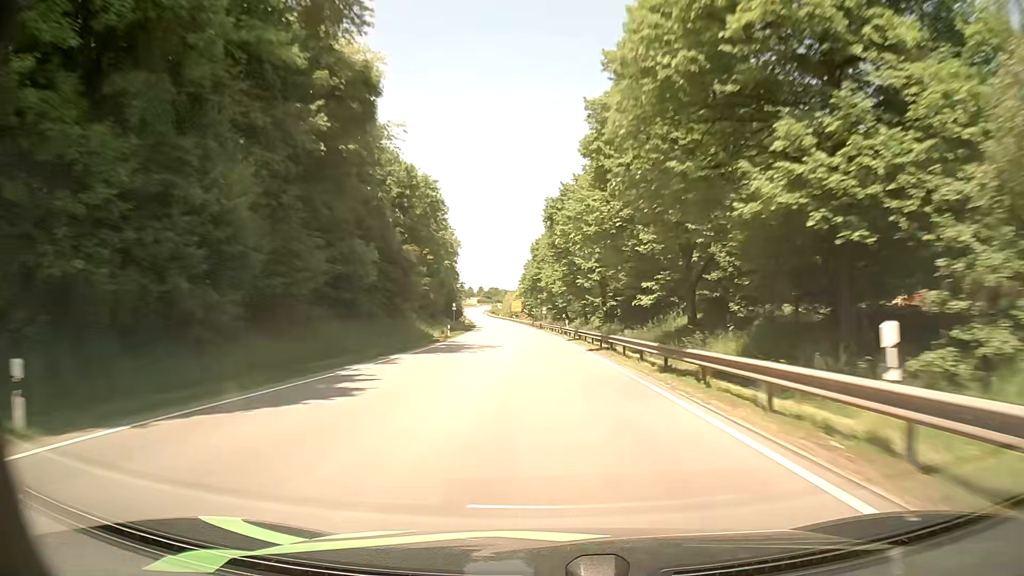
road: primary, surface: asphalt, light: Day
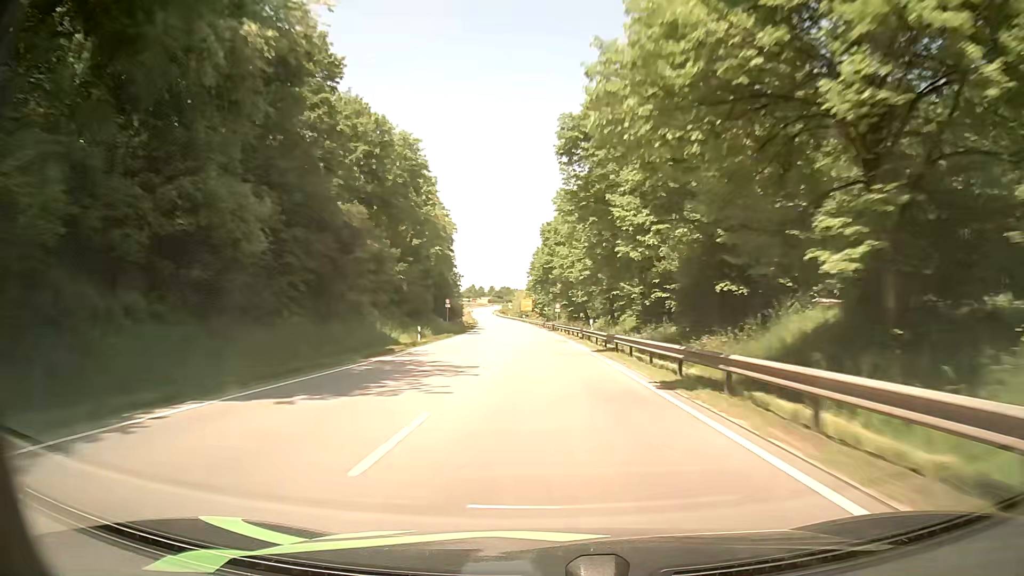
(-0.2, +17.9) m; -1°
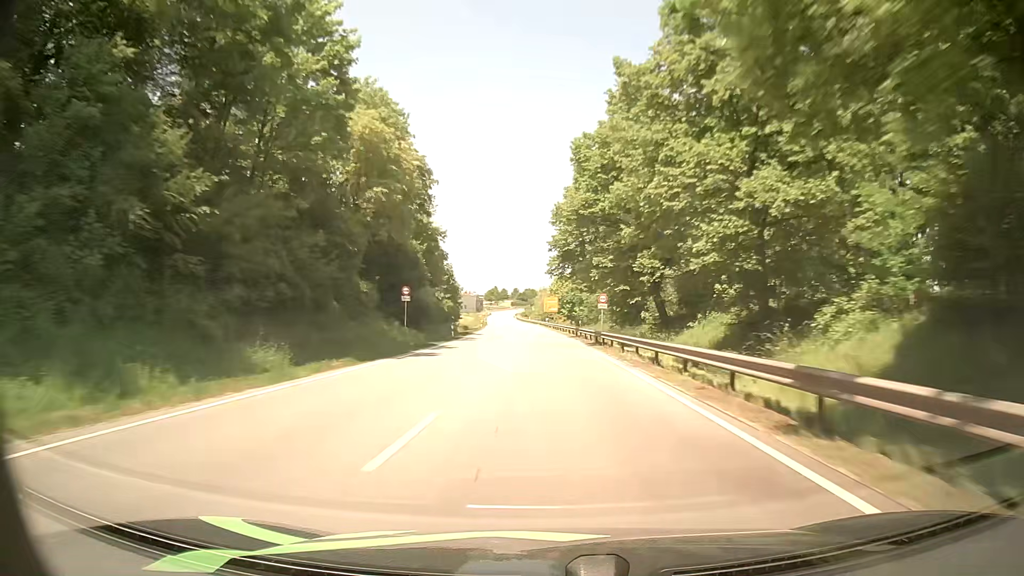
(-0.7, +35.8) m; -2°
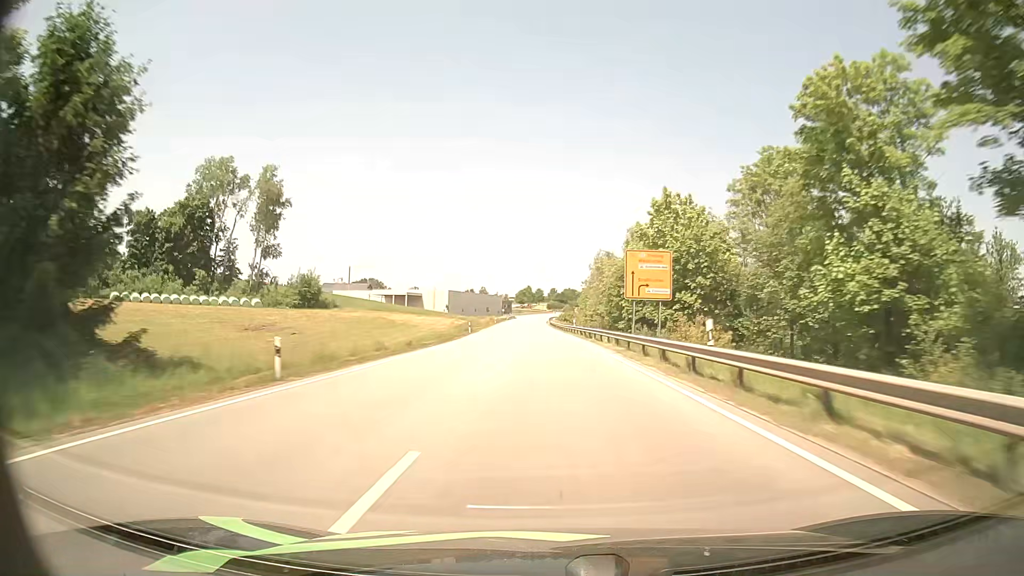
(-2.9, +87.1) m; -3°
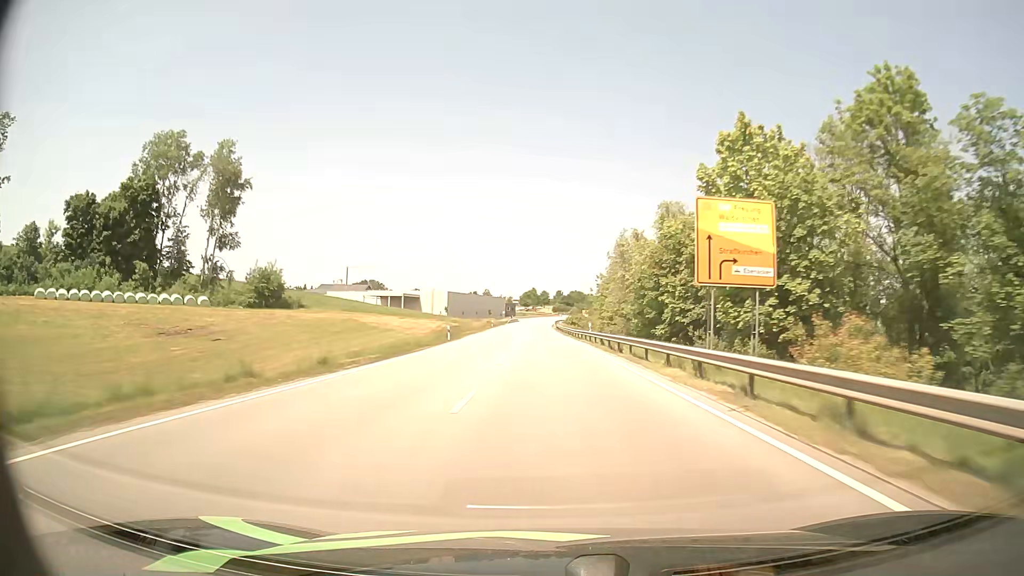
(-0.1, +16.9) m; 0°
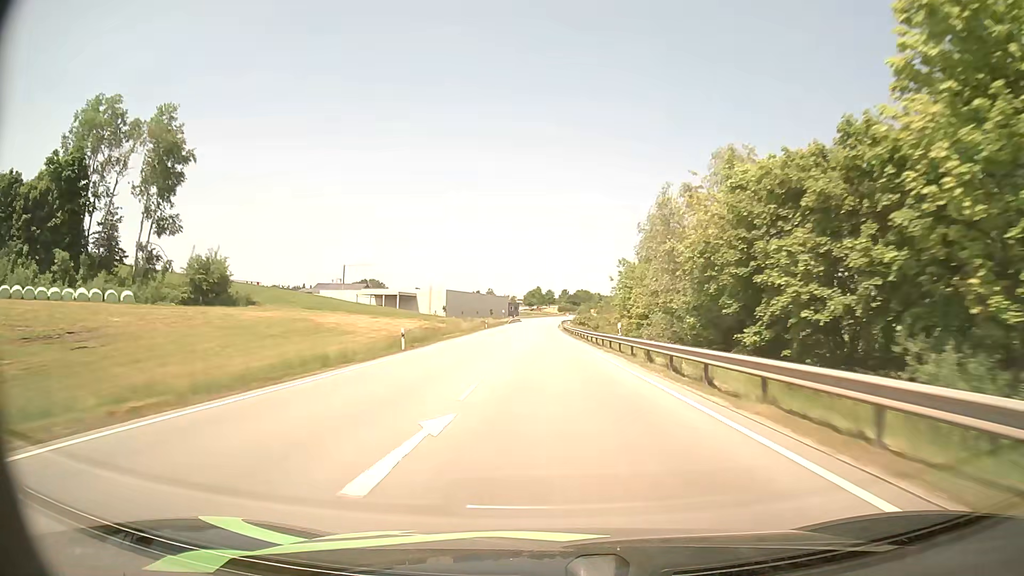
(-0.1, +16.8) m; 0°
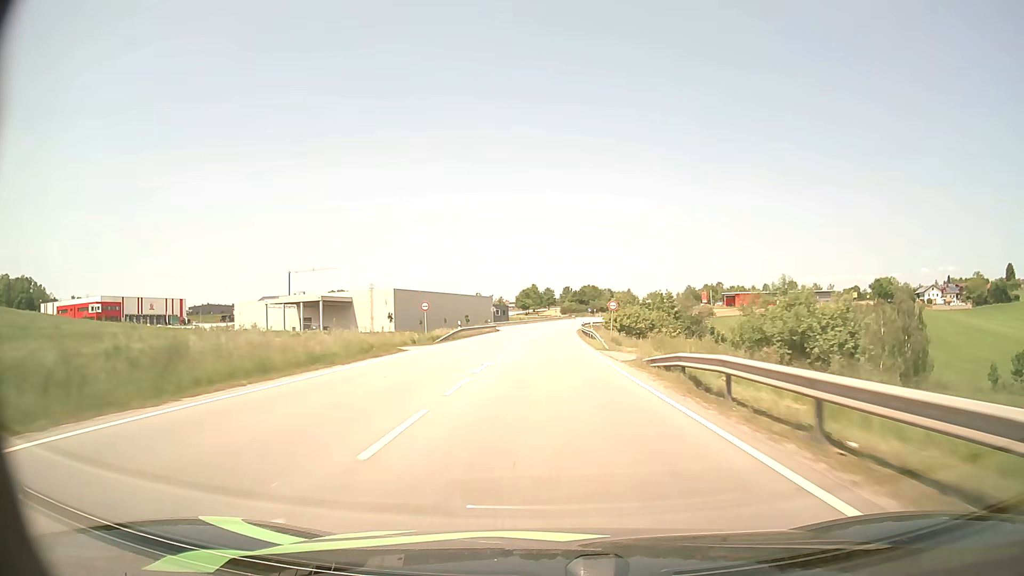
(-0.8, +83.4) m; 0°
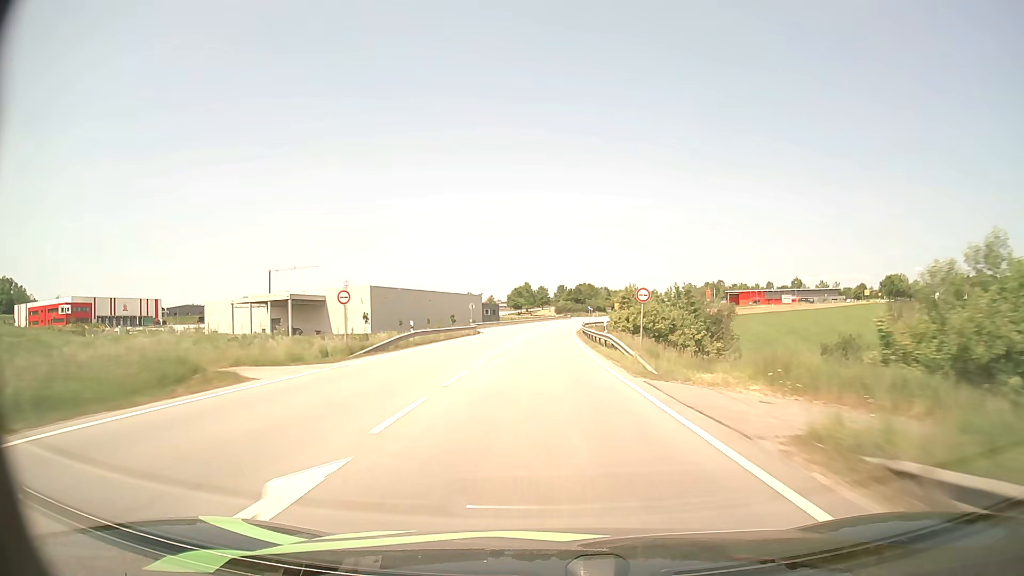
(+0.1, +16.5) m; +1°
(0, +10) (0, +20) (0, +30) (0, +40) (0, +50) (0, +60) (+1, +70) (+1, +80) (+2, +90) (+2, +100) m
